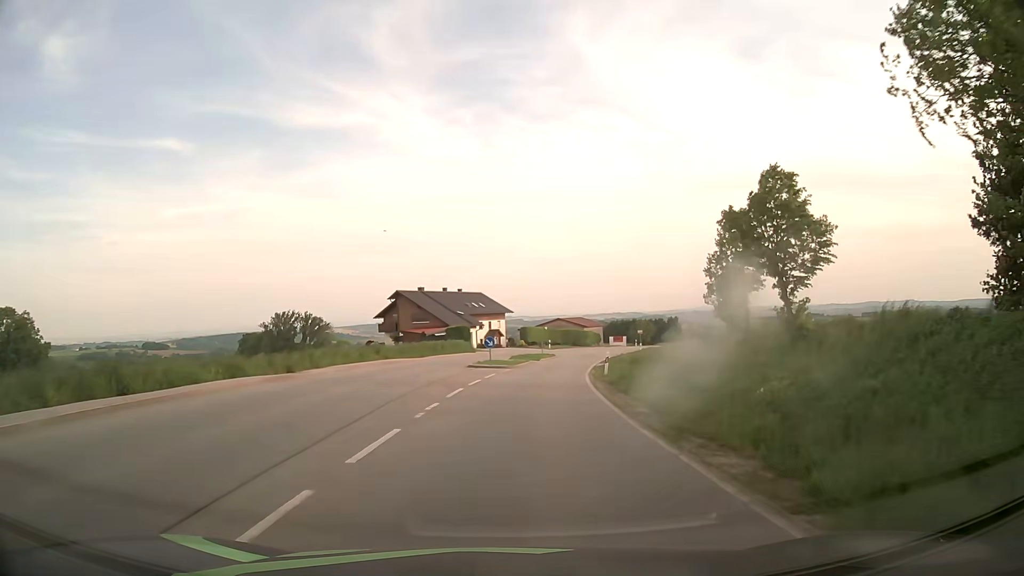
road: secondary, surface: asphalt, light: Day
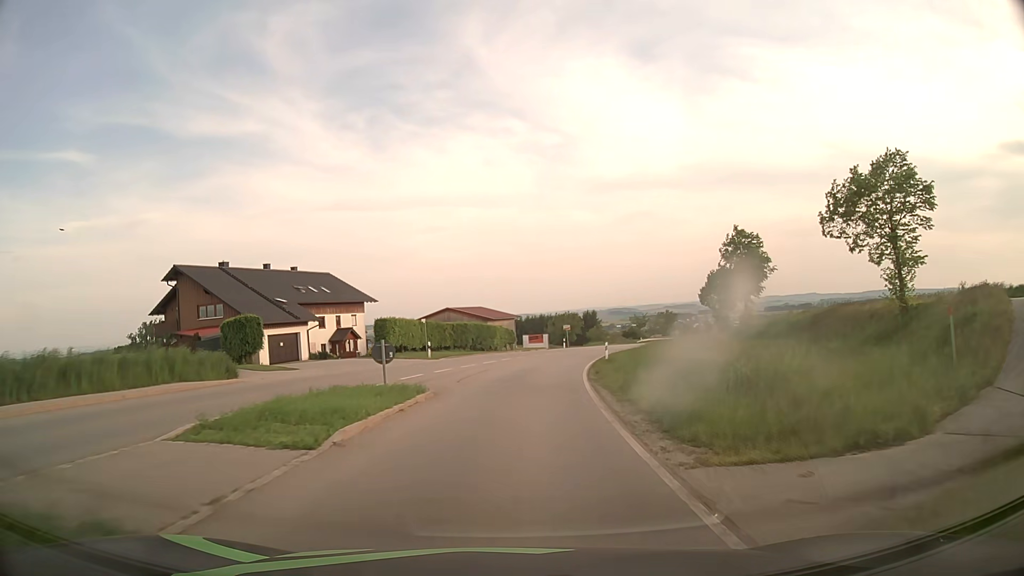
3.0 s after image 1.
(+3.0, +38.1) m; +9°
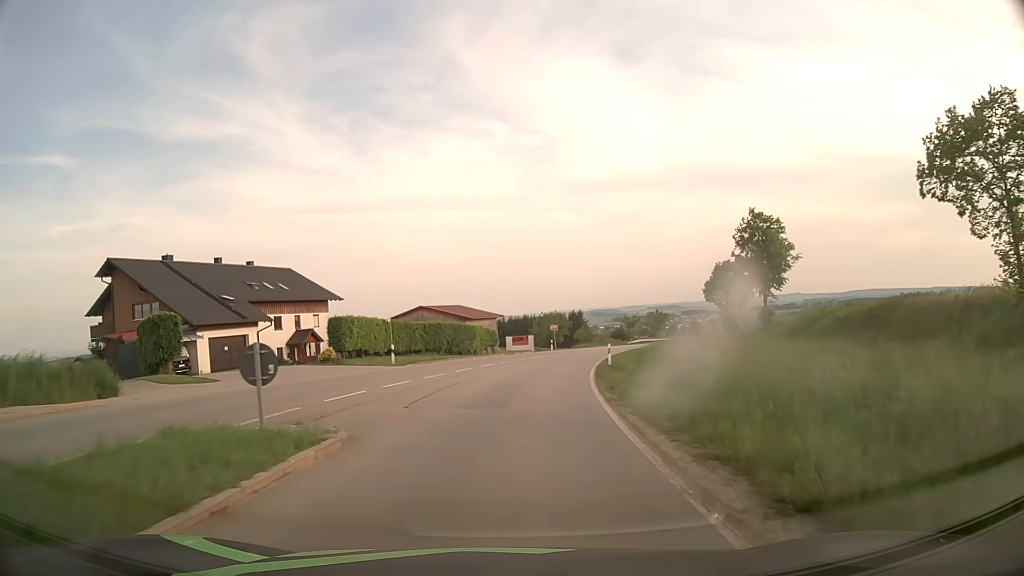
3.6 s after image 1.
(+0.1, +7.6) m; +1°
(0, +10) (+1, +20) (+2, +30) (+3, +40) (+5, +50) (+7, +59) (+10, +69) (+13, +79) (+17, +88) (+20, +97) m
